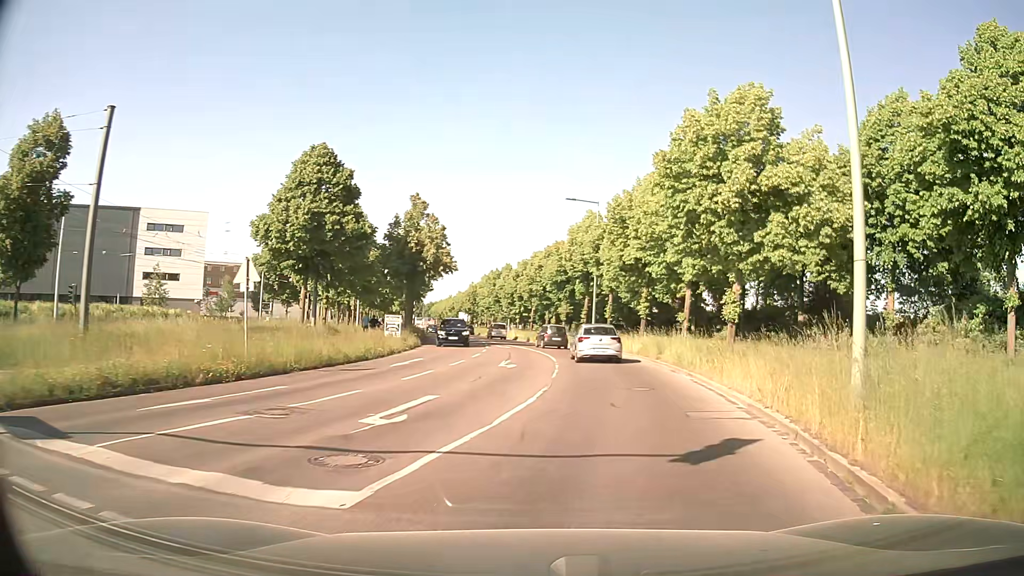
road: secondary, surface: asphalt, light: Day
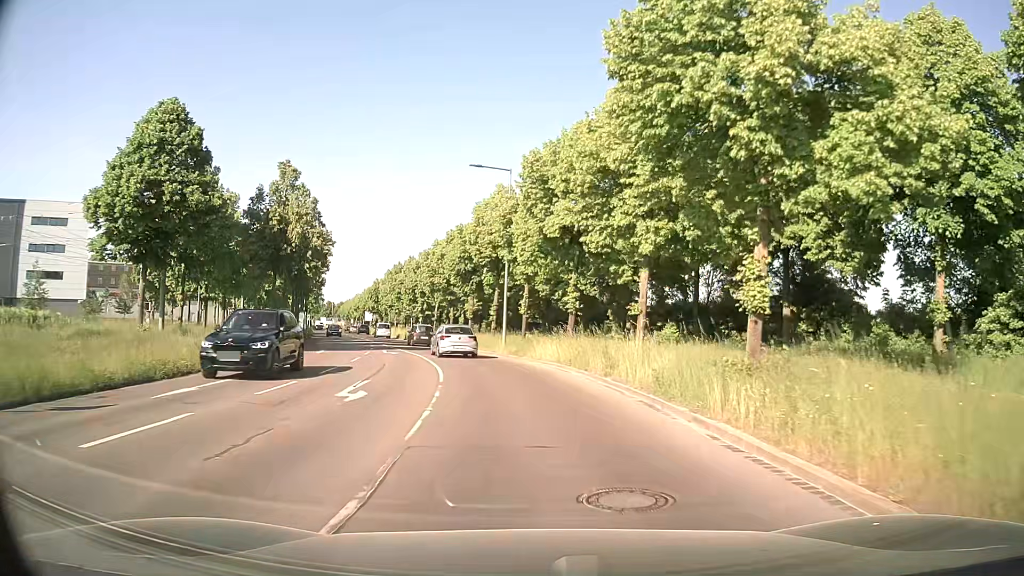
(+0.8, +9.9) m; +8°
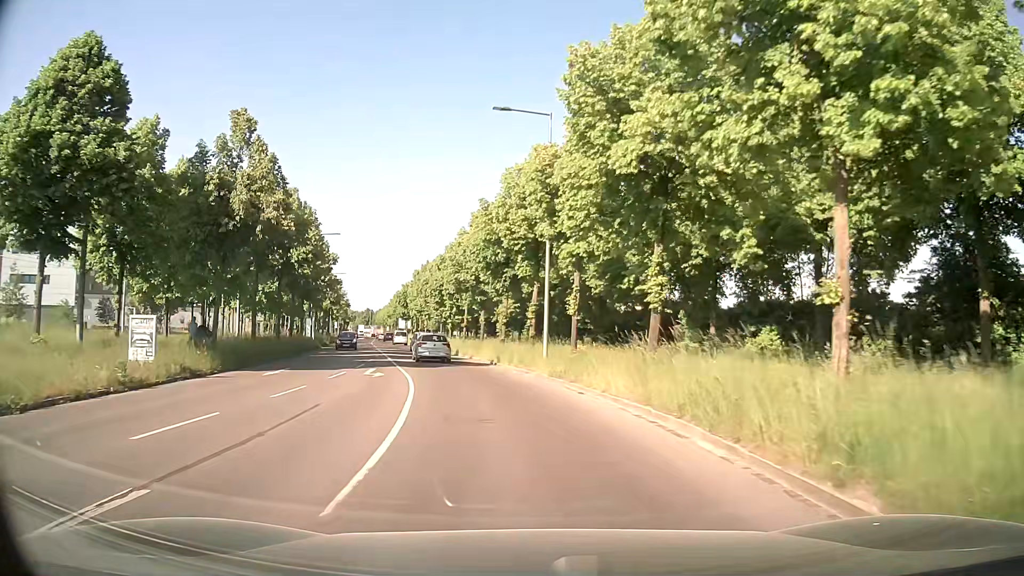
(-0.2, +11.3) m; -4°
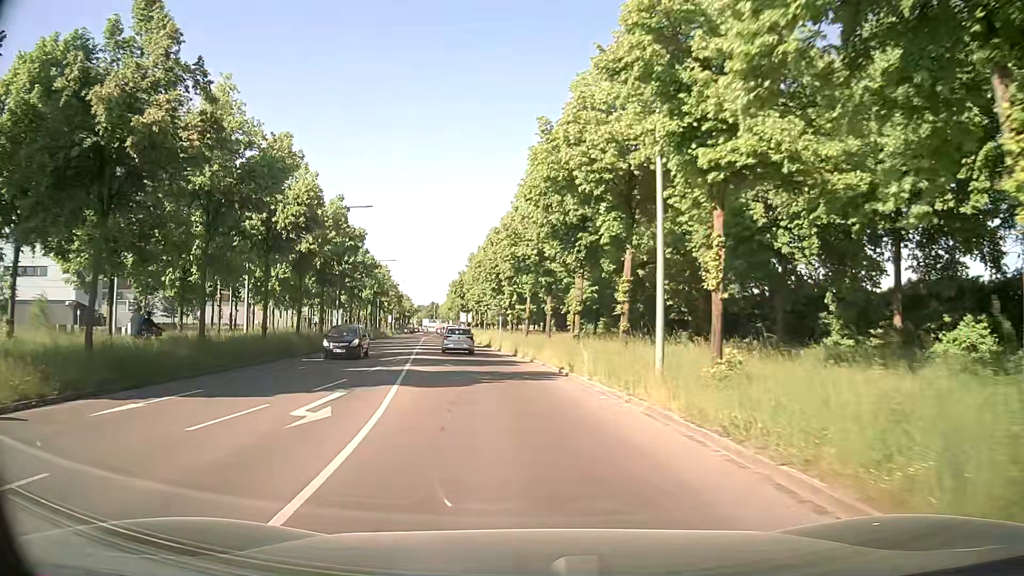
(-0.4, +12.0) m; -5°
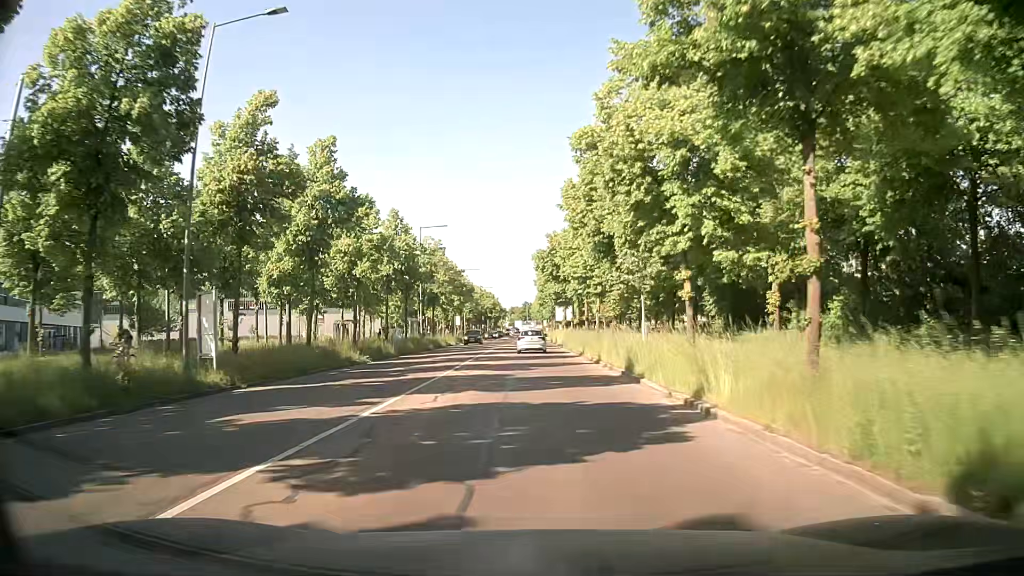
(-3.2, +34.3) m; -8°
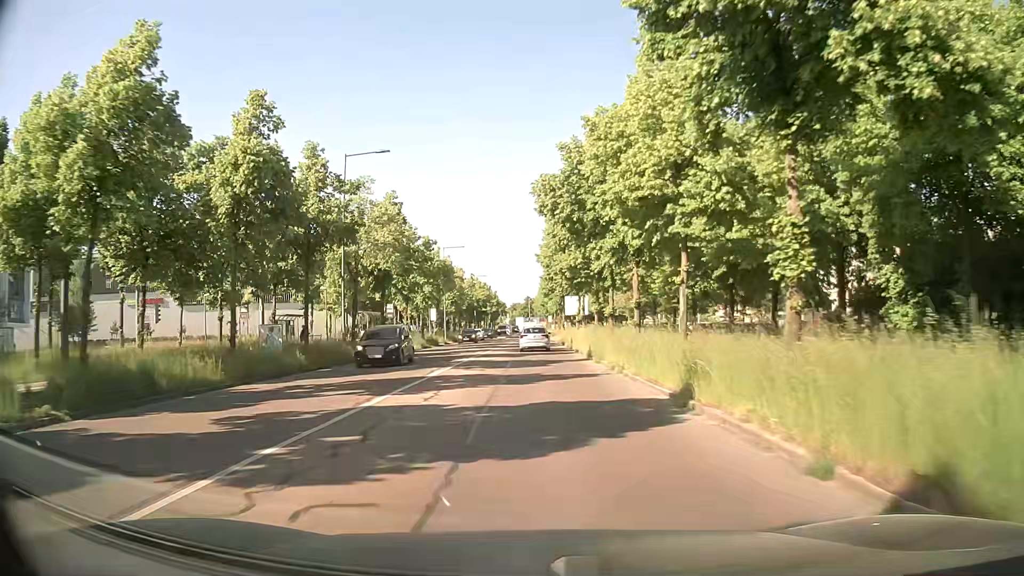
(-0.1, +23.9) m; 0°
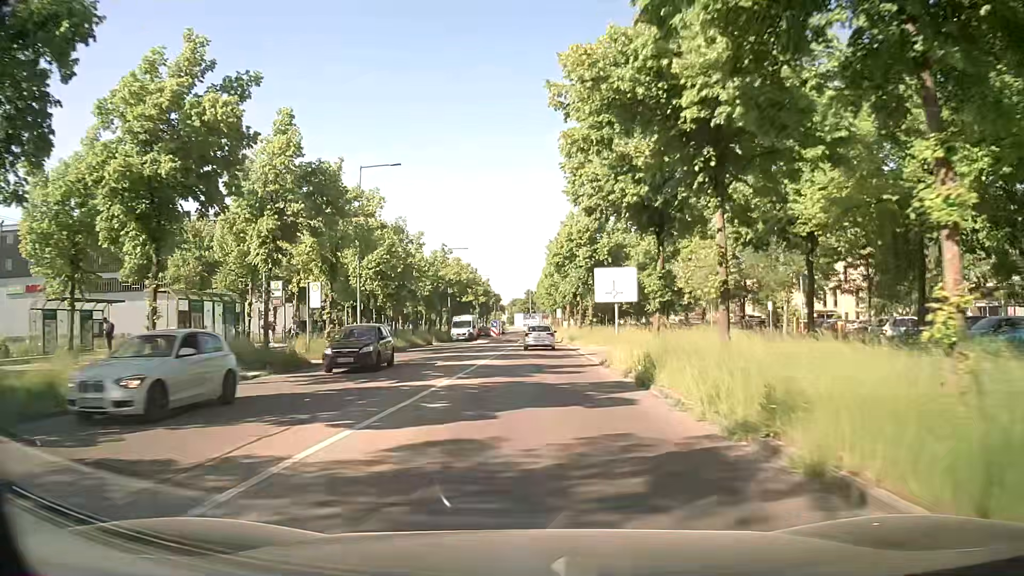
(-0.5, +36.7) m; -1°
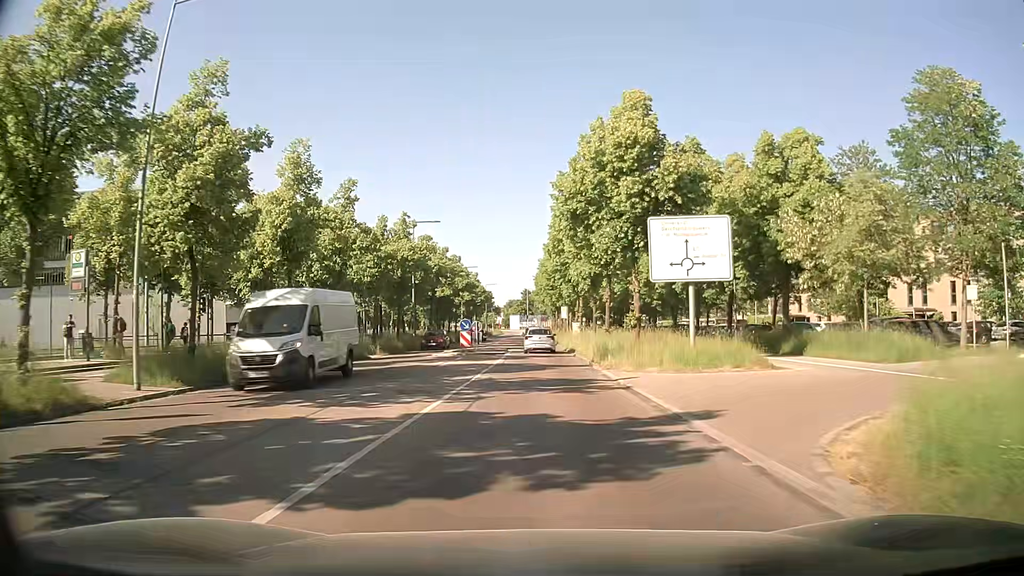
(+0.2, +21.5) m; +1°
(0, +10) (0, +20) (0, +30) (0, +40) (0, +50) (-1, +60) (-1, +70) (-2, +80) (-2, +90) (-2, +100) m
